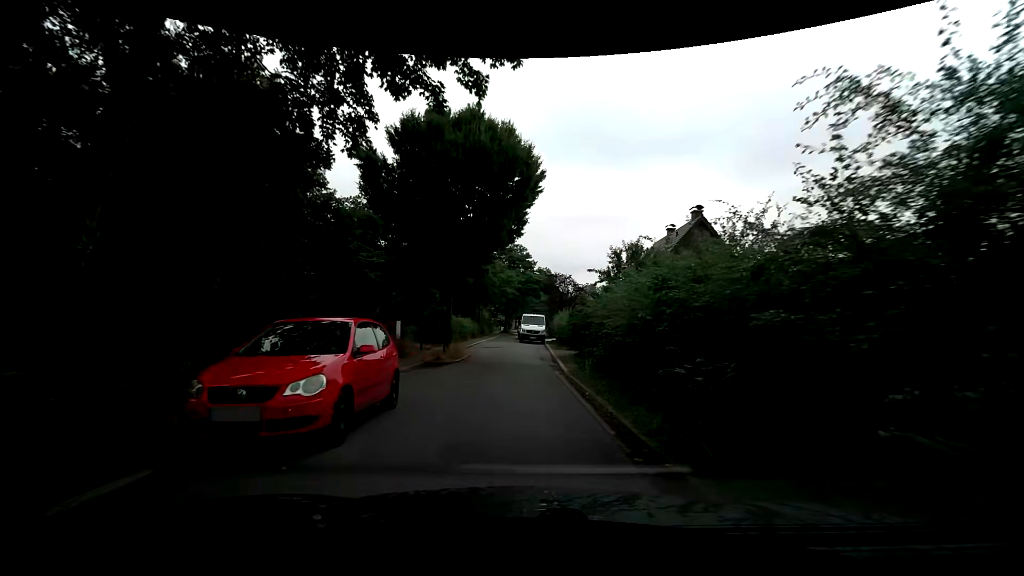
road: residential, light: Day
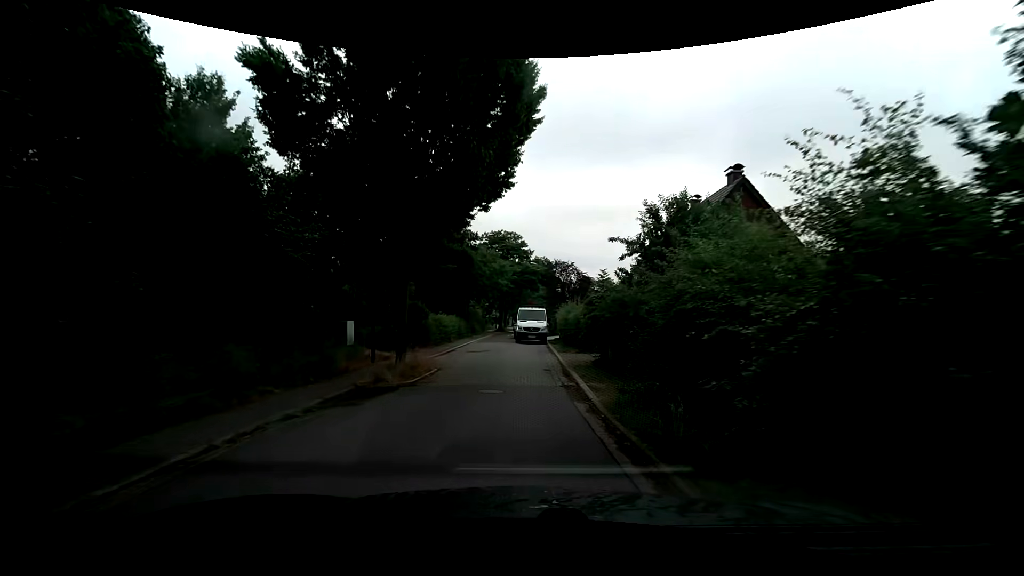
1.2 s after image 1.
(+0.1, +7.5) m; +1°
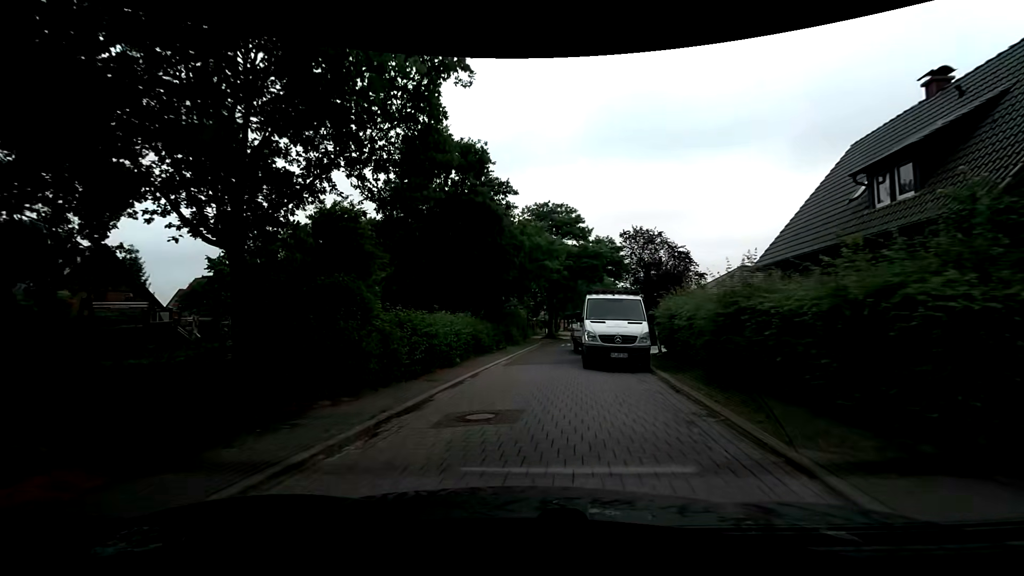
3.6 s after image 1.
(-0.6, +16.5) m; -5°
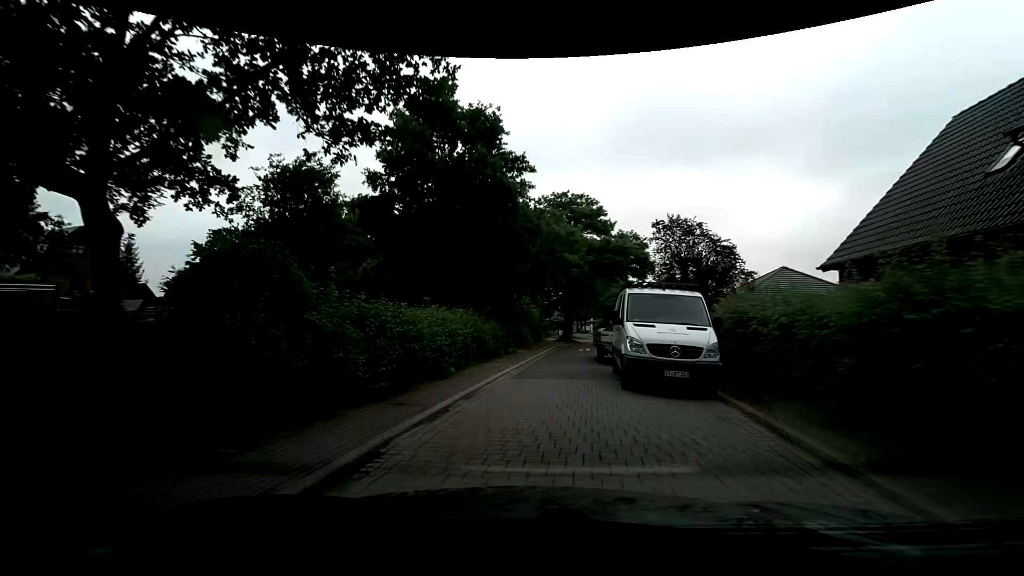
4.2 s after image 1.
(-0.1, +4.1) m; -3°
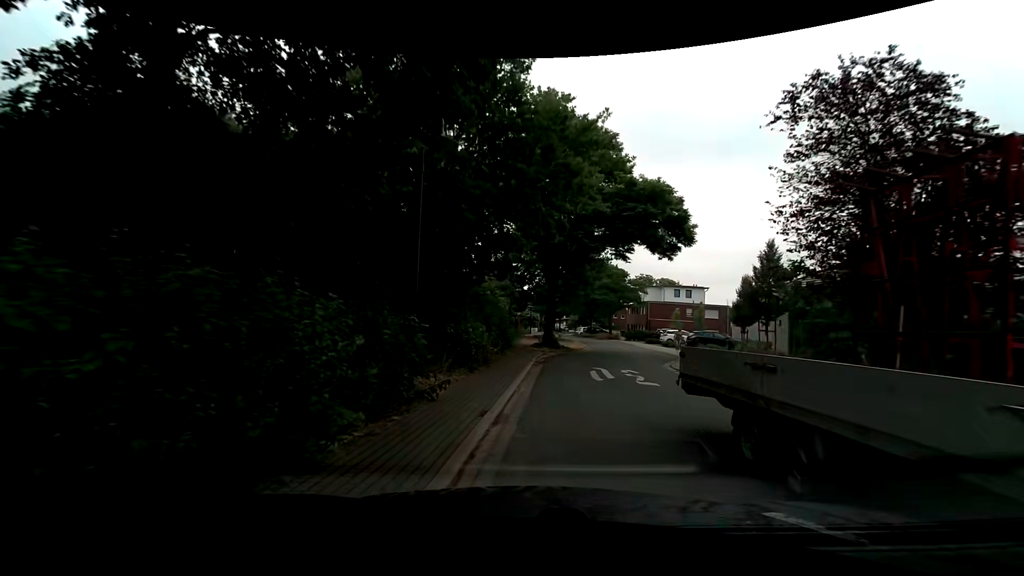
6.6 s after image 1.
(+0.7, +15.8) m; +4°
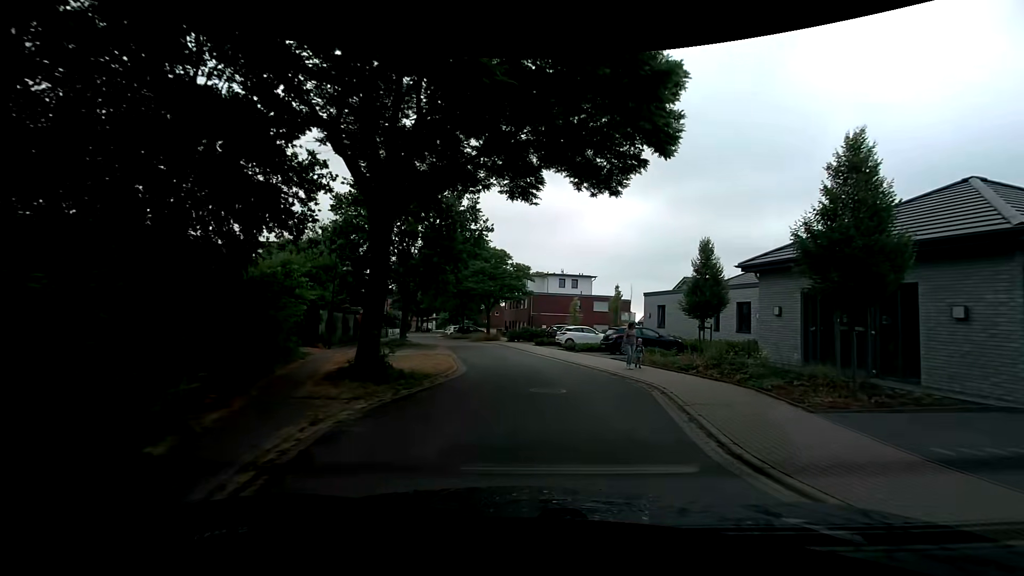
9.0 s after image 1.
(+1.6, +14.9) m; +16°
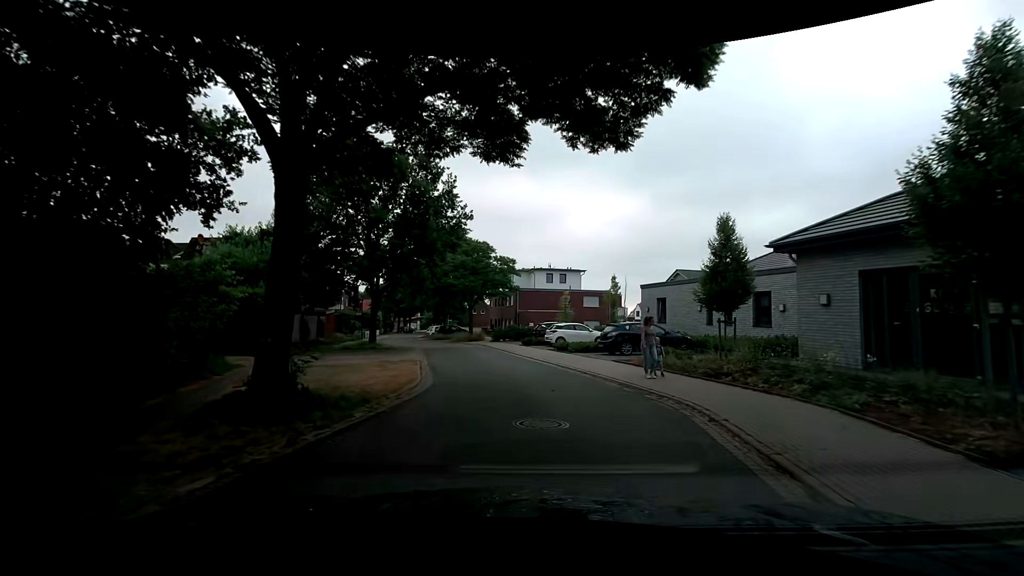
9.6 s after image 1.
(+0.1, +3.8) m; +2°
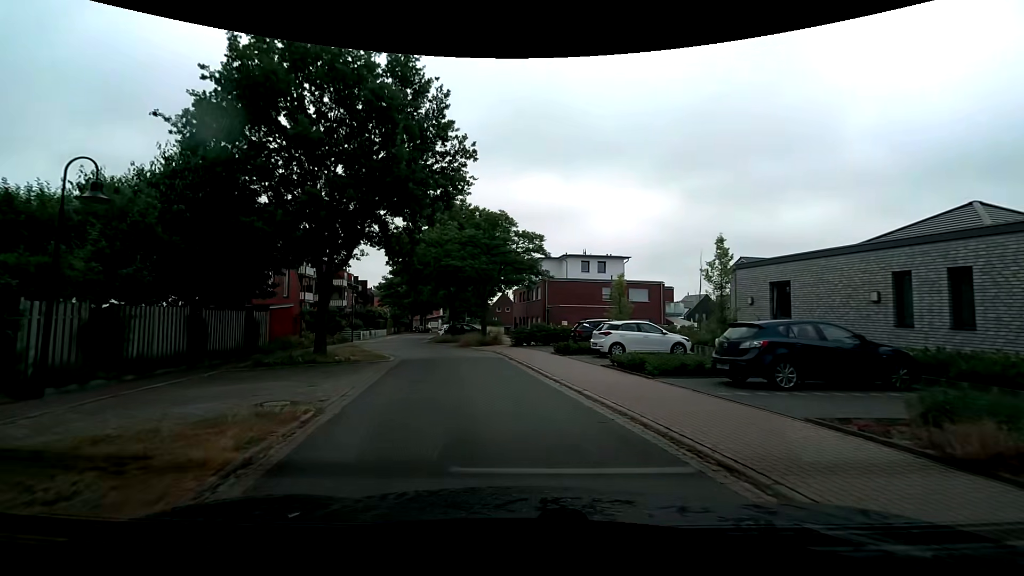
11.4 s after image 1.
(-0.3, +11.4) m; -4°
(-1, +10) (-2, +20) (-5, +29) (-9, +39) (-11, +48) (-13, +58) (-14, +68) (-14, +78) (-14, +88) (-15, +98) m
